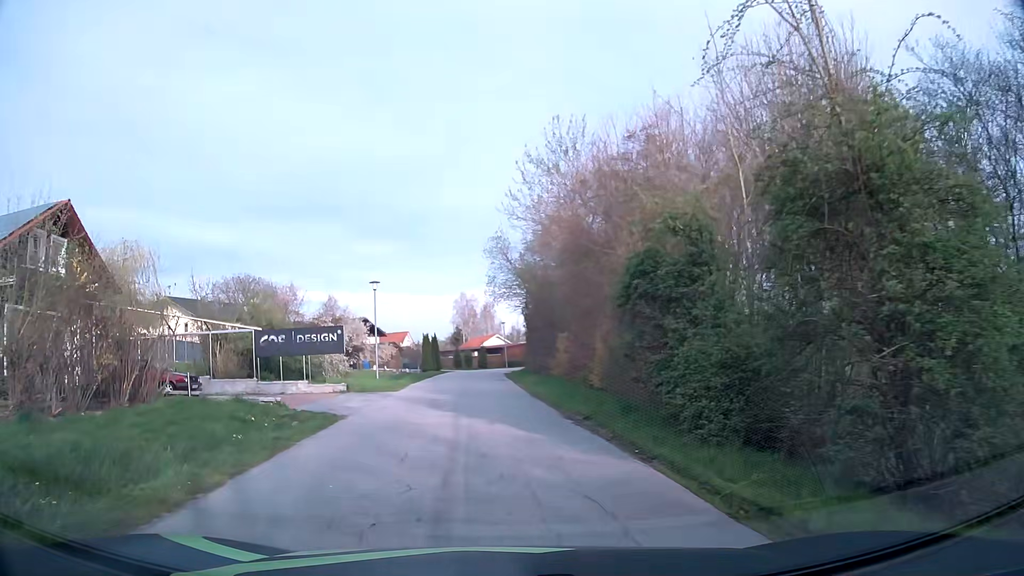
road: secondary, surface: asphalt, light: Day
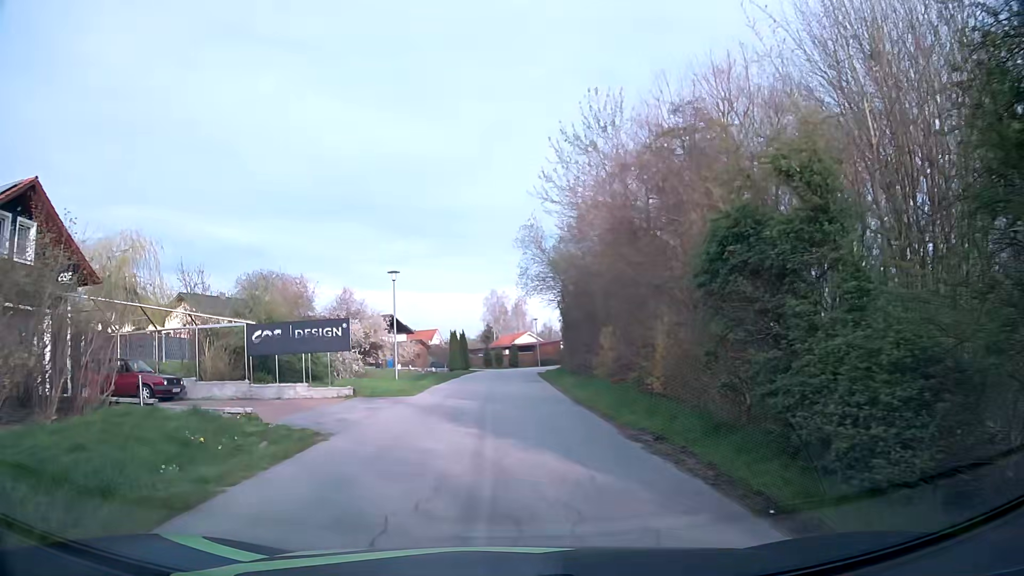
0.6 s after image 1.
(-0.1, +4.0) m; -3°
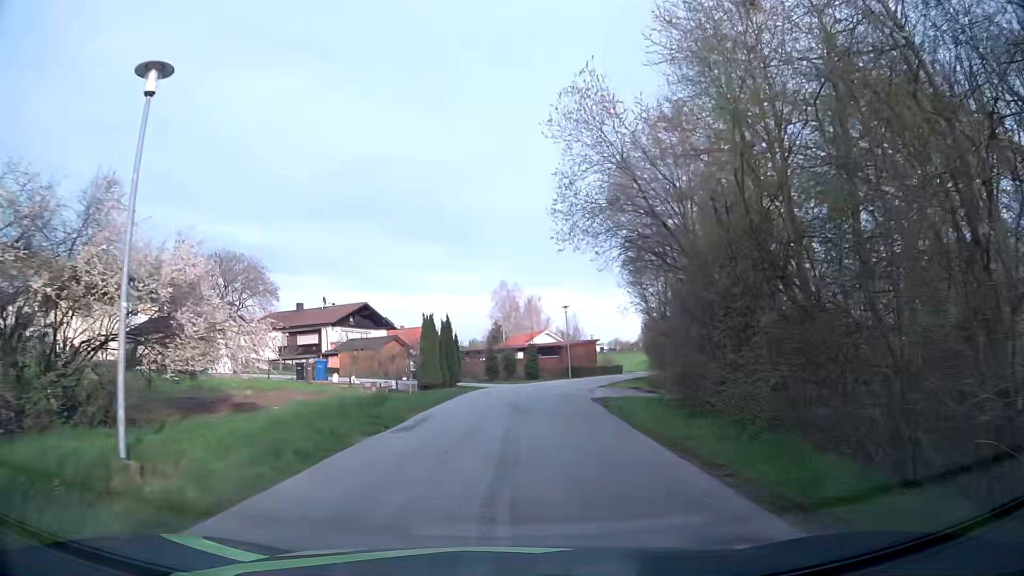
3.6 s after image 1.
(-0.4, +25.9) m; -1°
(0, +10) (+1, +20) (+2, +30) (+4, +40) (+8, +49) (+13, +58) (+19, +65) (+27, +71) (+36, +76) (+45, +80) m
